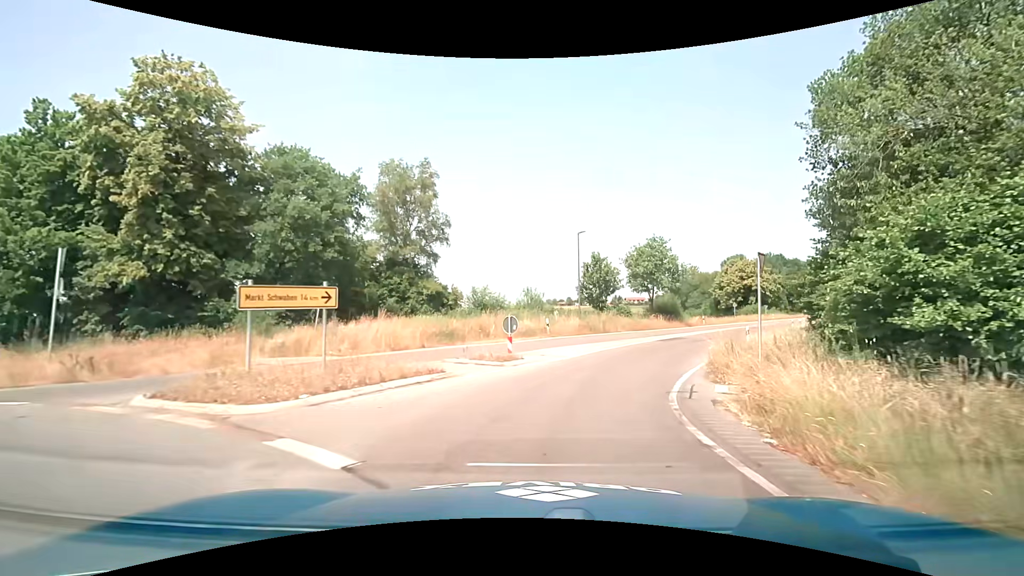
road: secondary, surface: asphalt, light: Day
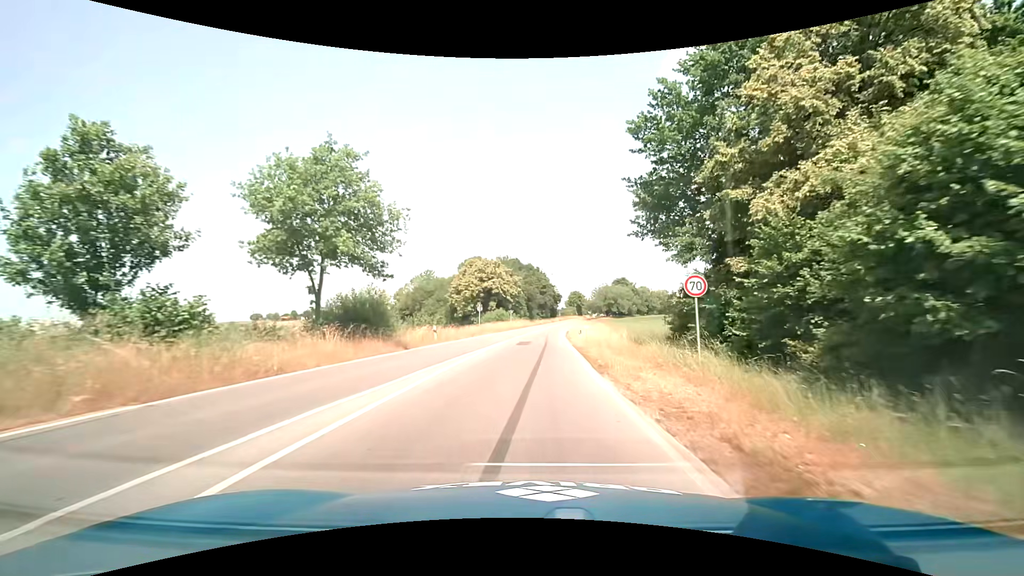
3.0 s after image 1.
(+9.3, +29.3) m; +29°
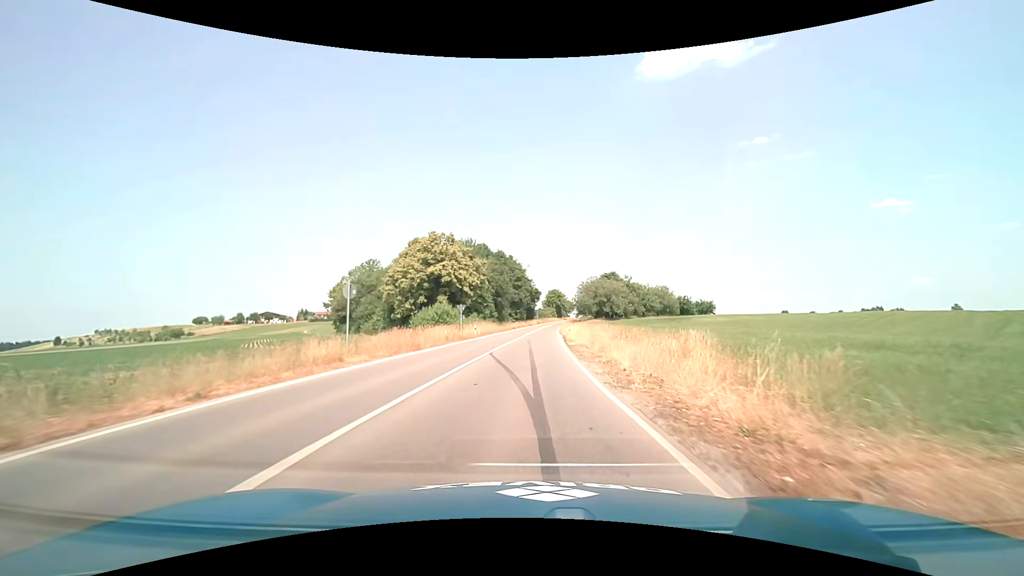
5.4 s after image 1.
(+0.9, +32.7) m; +3°
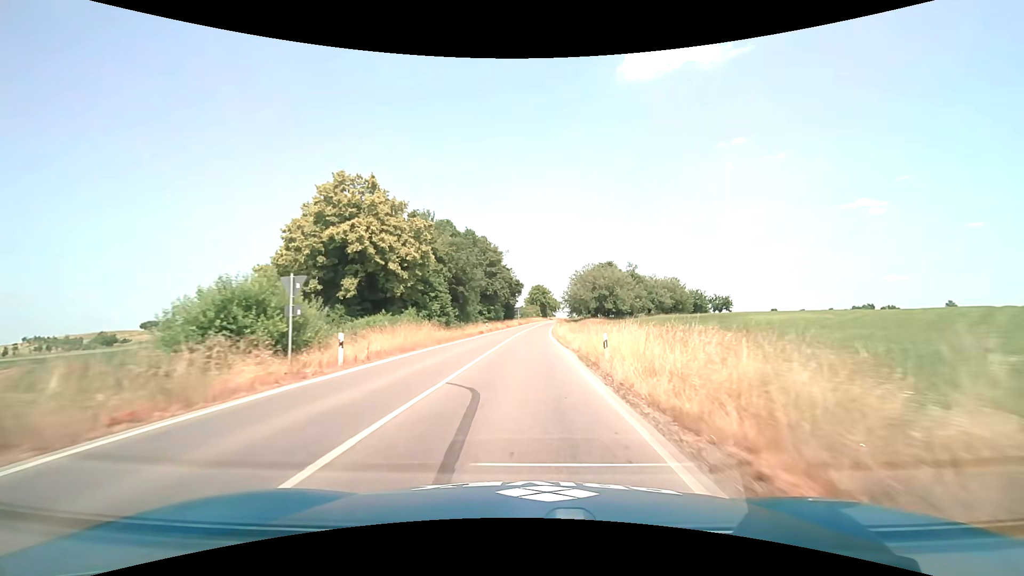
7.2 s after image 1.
(+0.7, +28.4) m; +2°
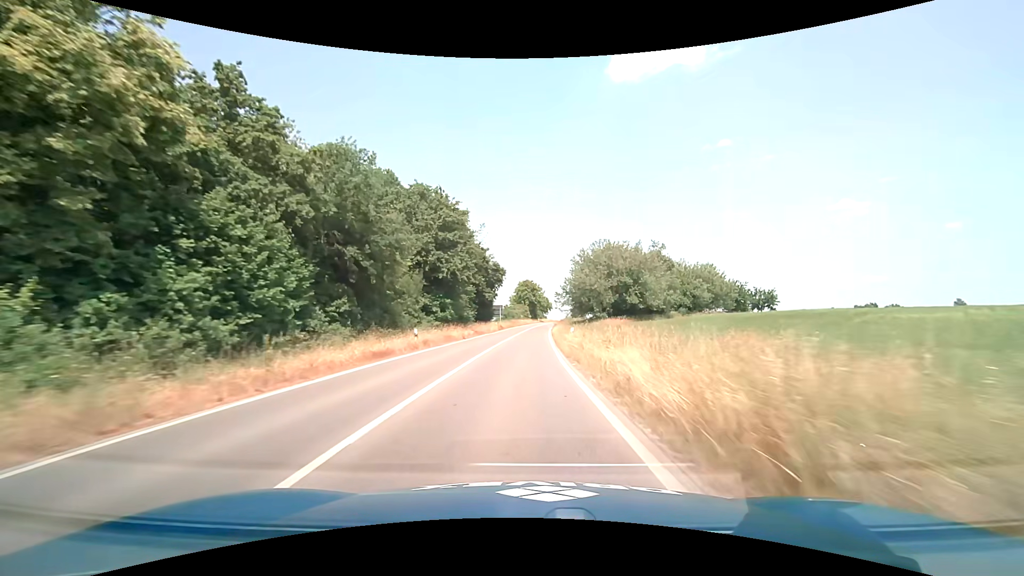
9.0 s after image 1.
(+0.4, +30.9) m; +1°
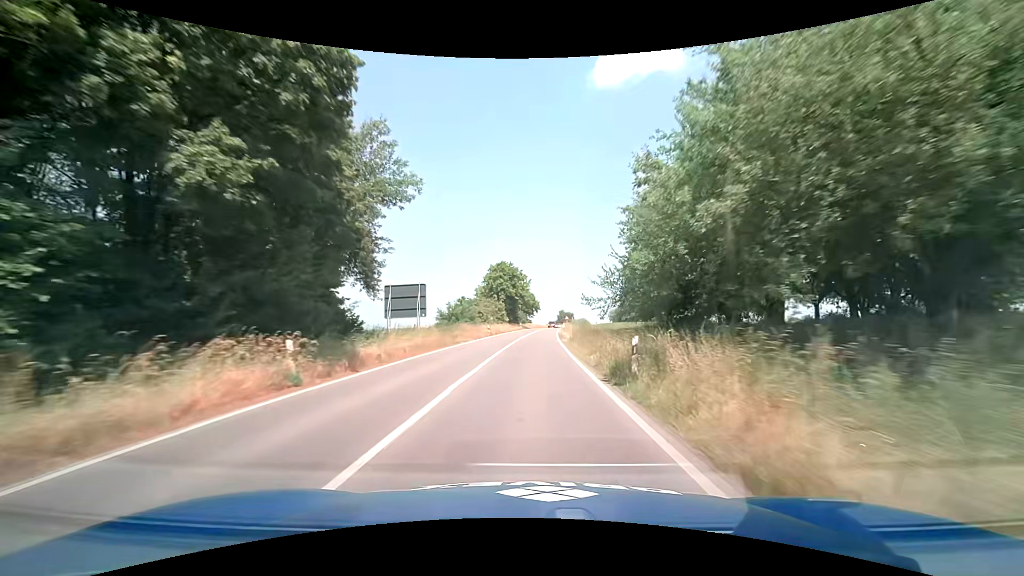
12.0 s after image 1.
(+0.7, +55.1) m; +2°
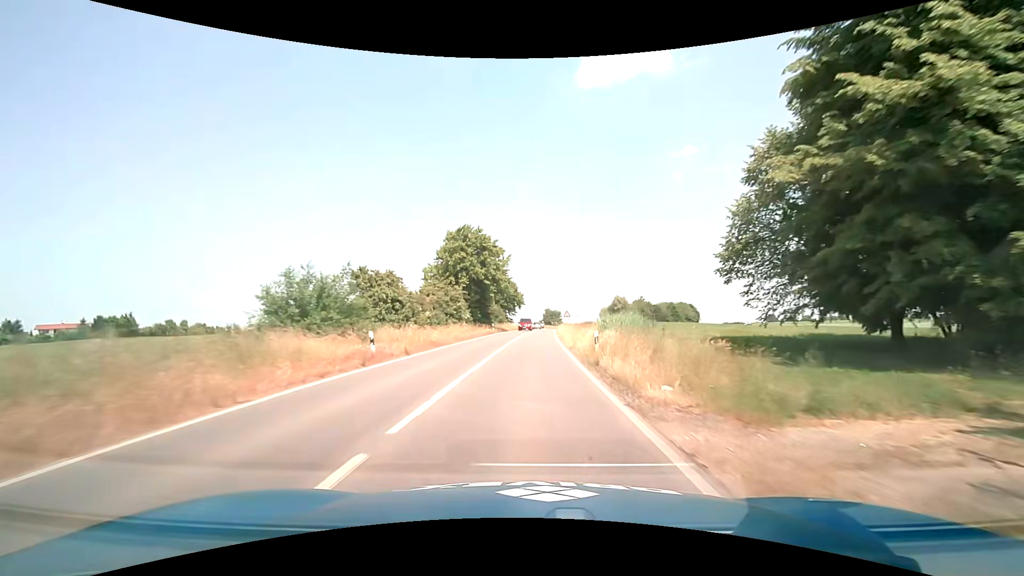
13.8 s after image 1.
(+1.0, +34.7) m; +2°
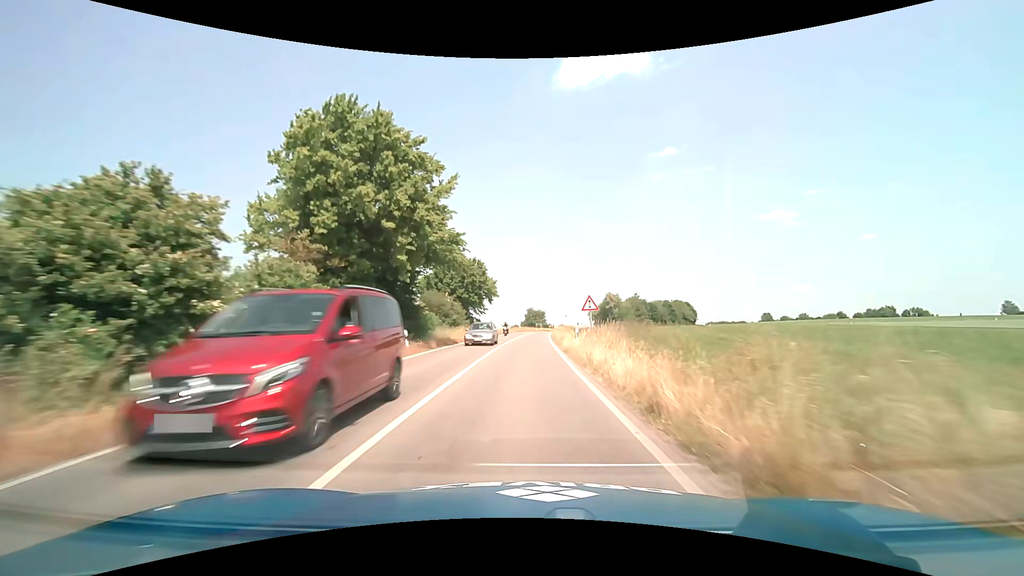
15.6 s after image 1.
(+0.9, +34.6) m; +3°
(0, +10) (0, +20) (0, +30) (0, +40) (0, +50) (+1, +60) (+1, +70) (+1, +80) (+2, +90) (+3, +100) m
